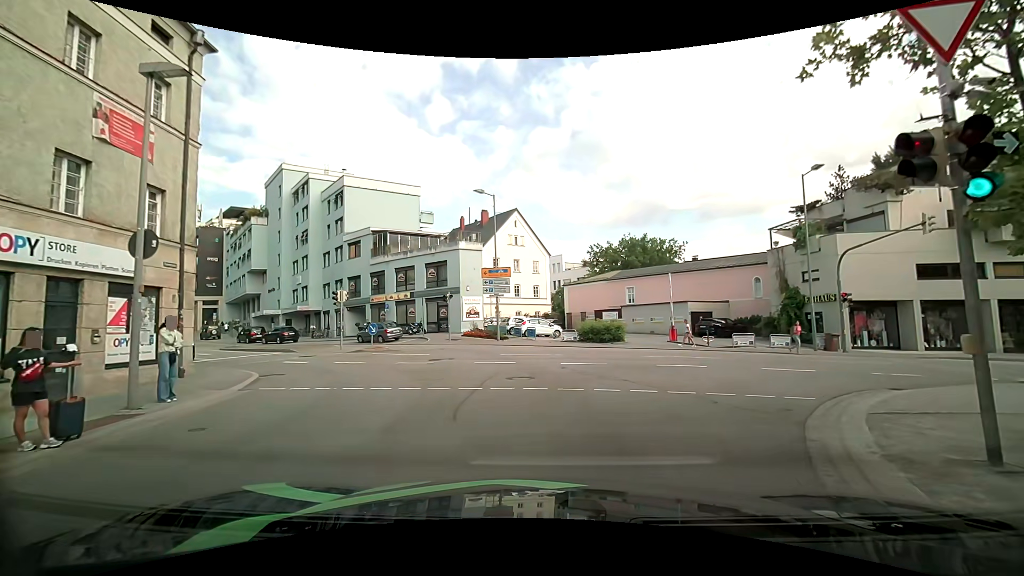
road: tertiary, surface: asphalt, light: Day
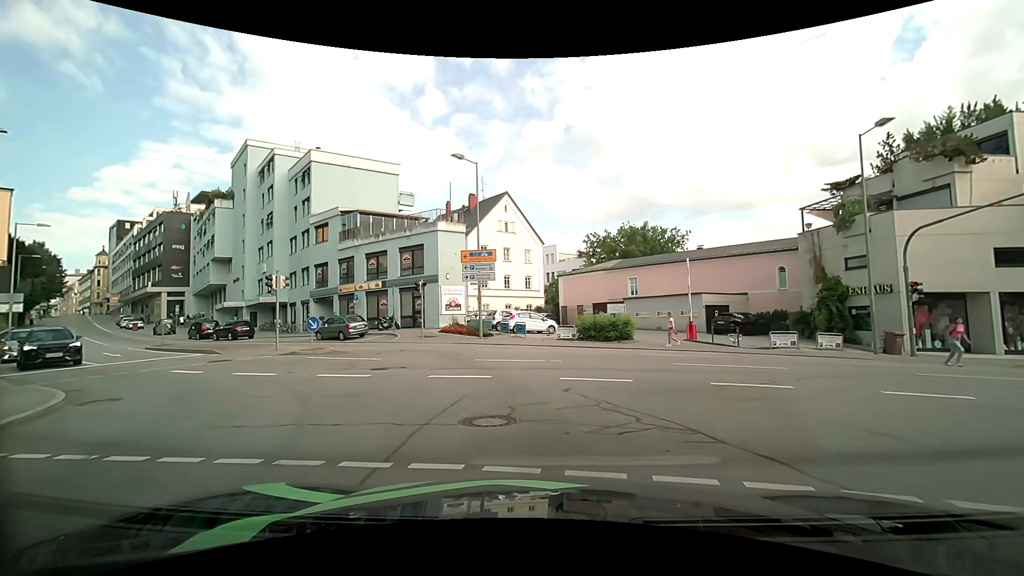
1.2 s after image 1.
(+0.2, +6.0) m; +1°
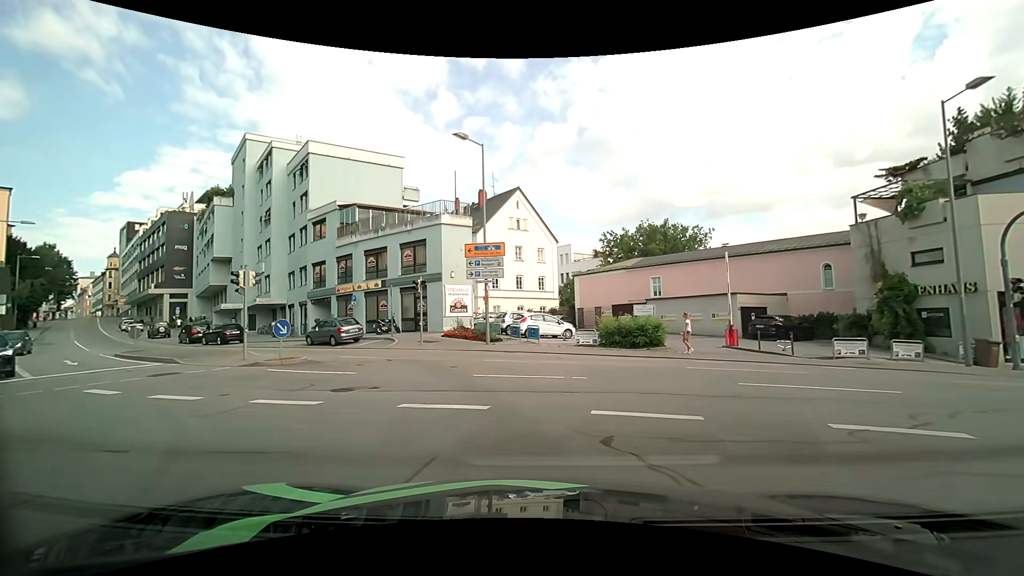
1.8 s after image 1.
(0.0, +3.6) m; +1°
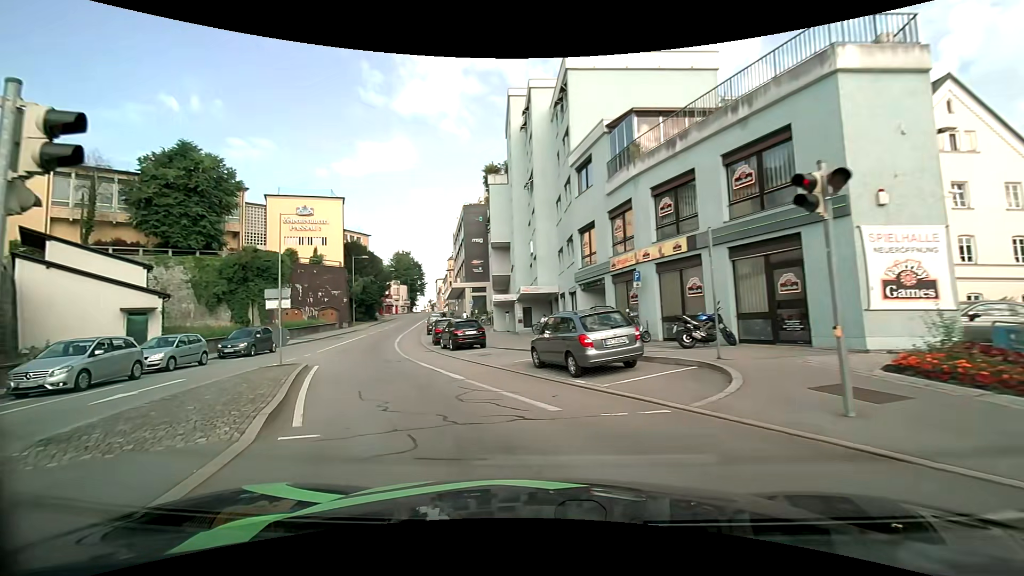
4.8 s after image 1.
(-4.2, +17.5) m; -35°
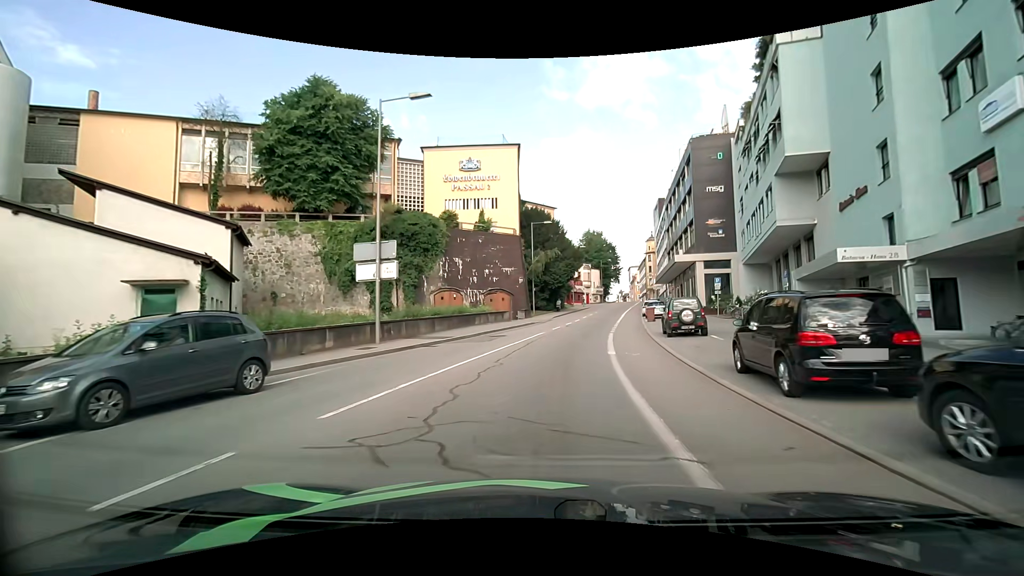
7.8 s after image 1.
(-6.9, +22.2) m; -22°
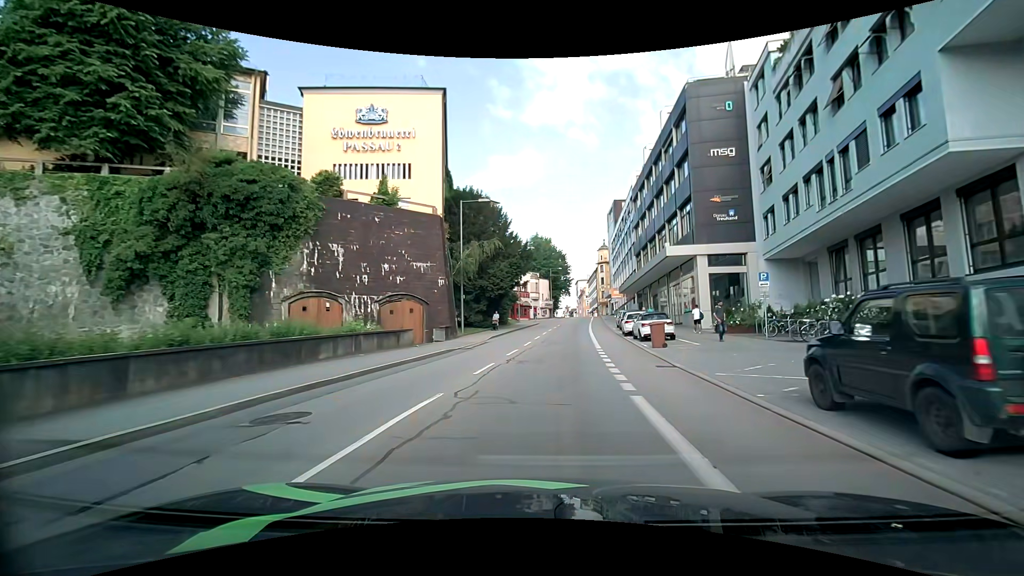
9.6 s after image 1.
(+0.9, +17.1) m; +6°
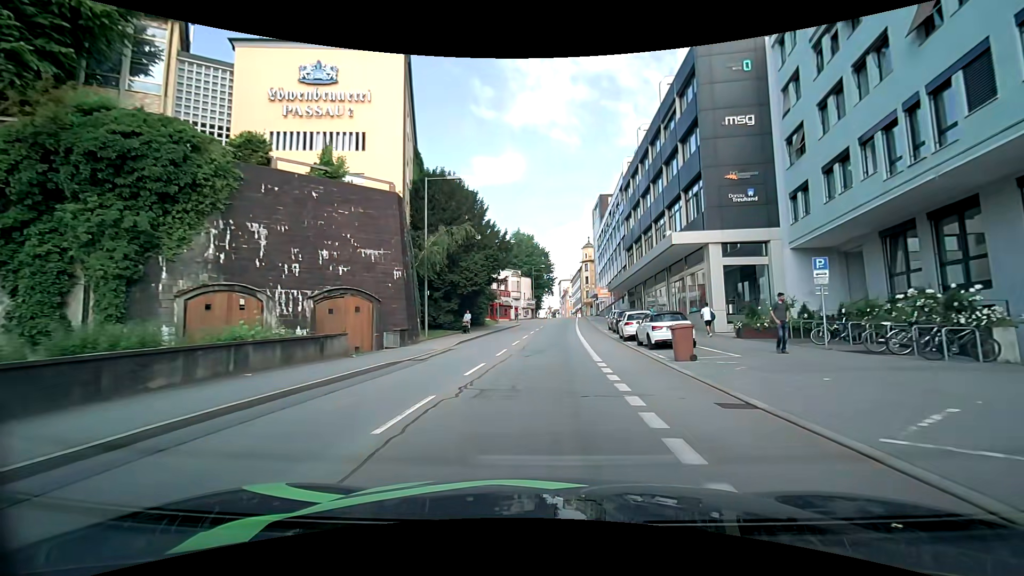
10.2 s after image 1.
(+0.1, +6.2) m; +2°
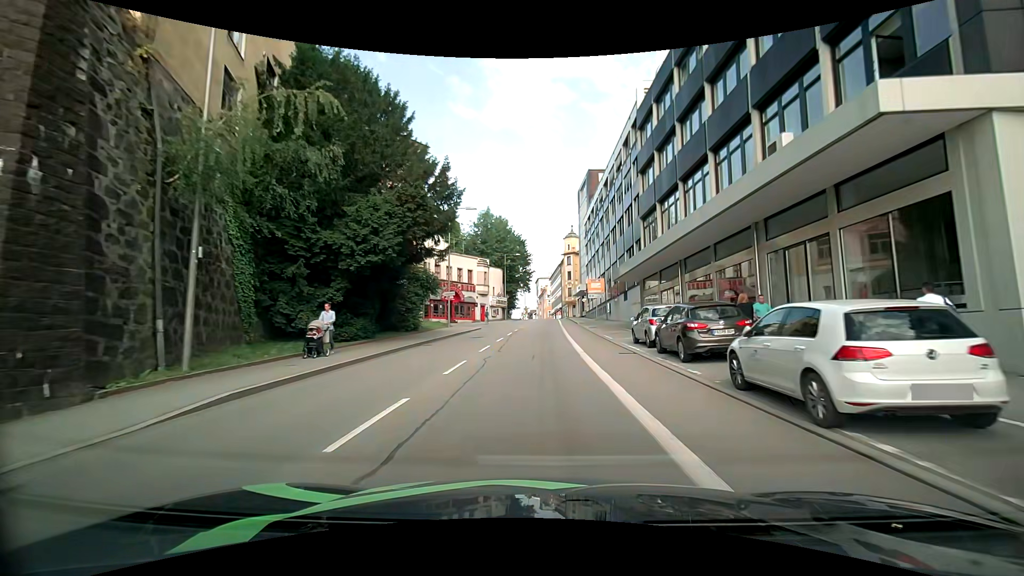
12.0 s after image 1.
(+0.7, +18.9) m; +3°
